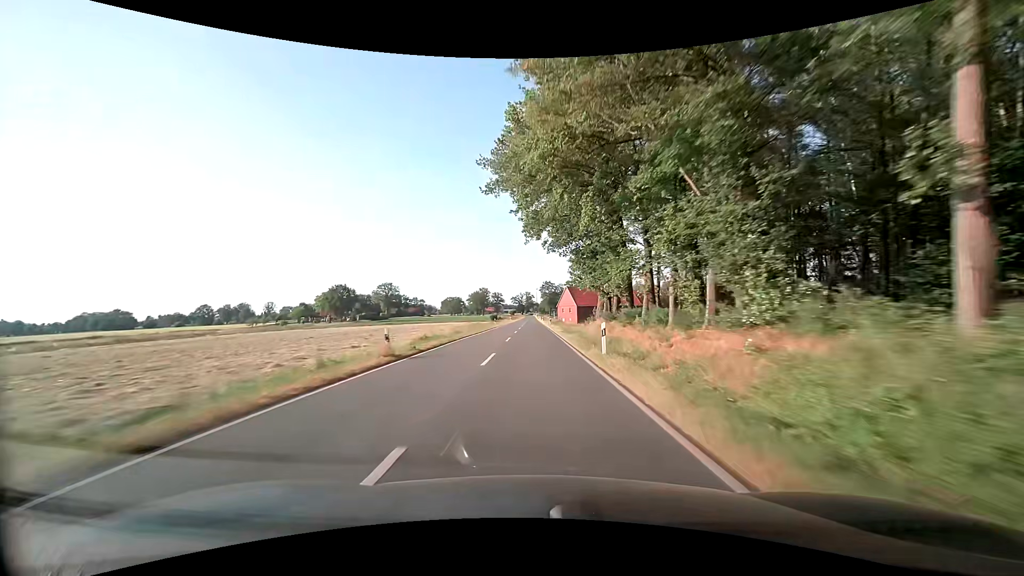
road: secondary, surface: asphalt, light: Day
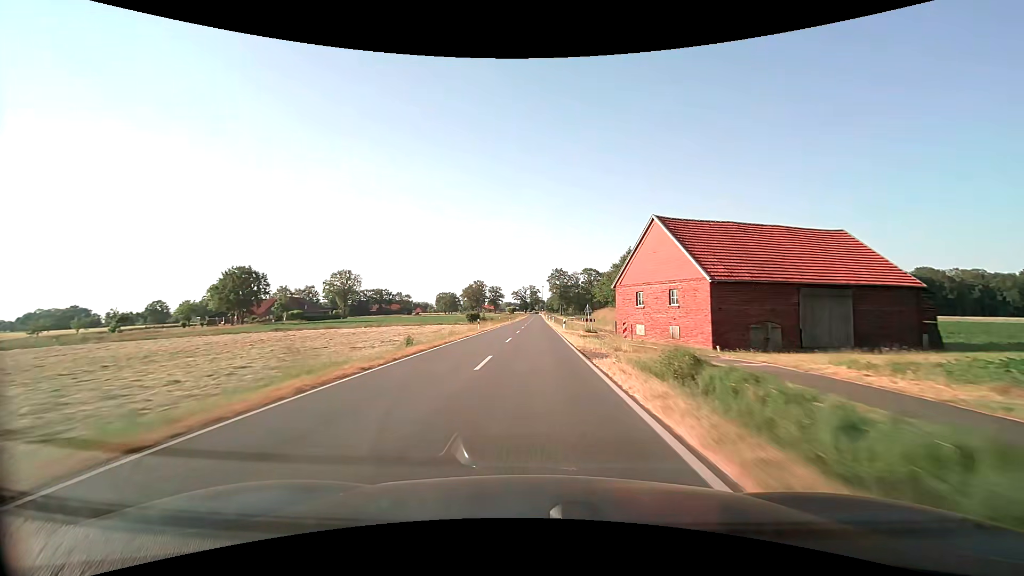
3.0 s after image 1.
(-0.2, +73.3) m; -1°
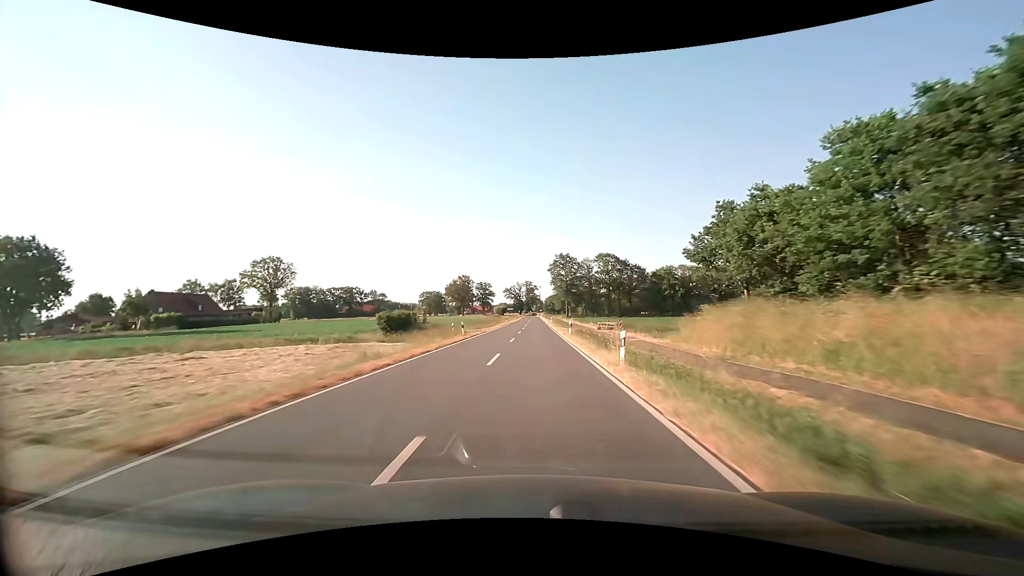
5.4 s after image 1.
(+0.2, +58.7) m; 0°
(0, +10) (0, +20) (0, +30) (0, +40) (0, +50) (0, +60) (0, +70) (0, +80) (0, +90) (0, +100) m
